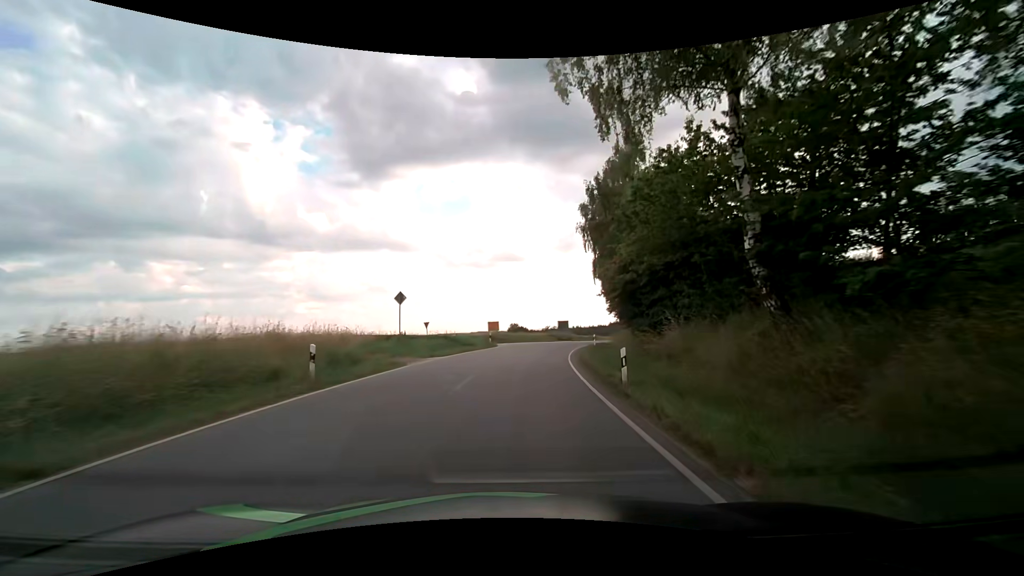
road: tertiary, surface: asphalt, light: Day
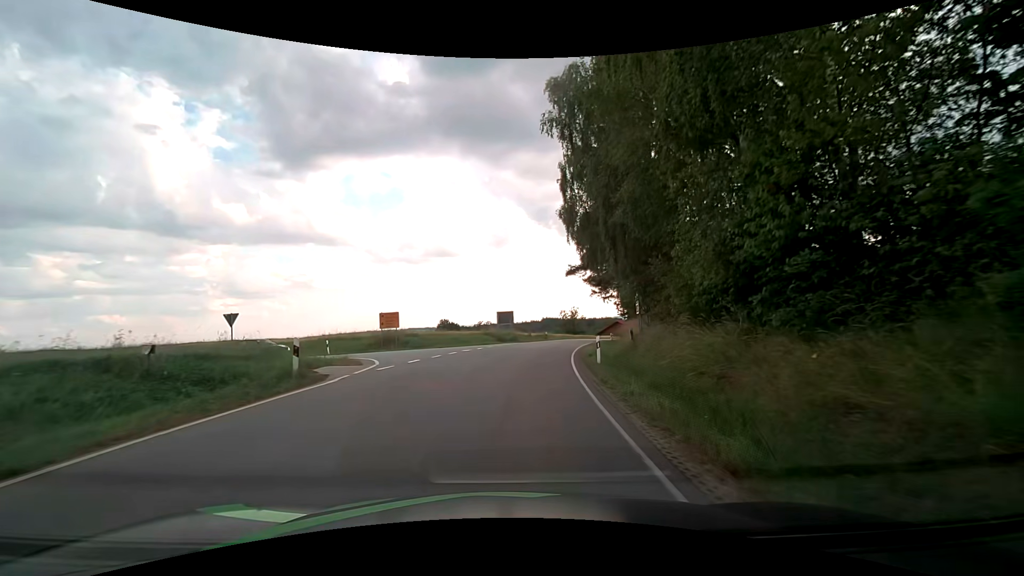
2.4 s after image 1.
(+1.9, +26.7) m; +8°
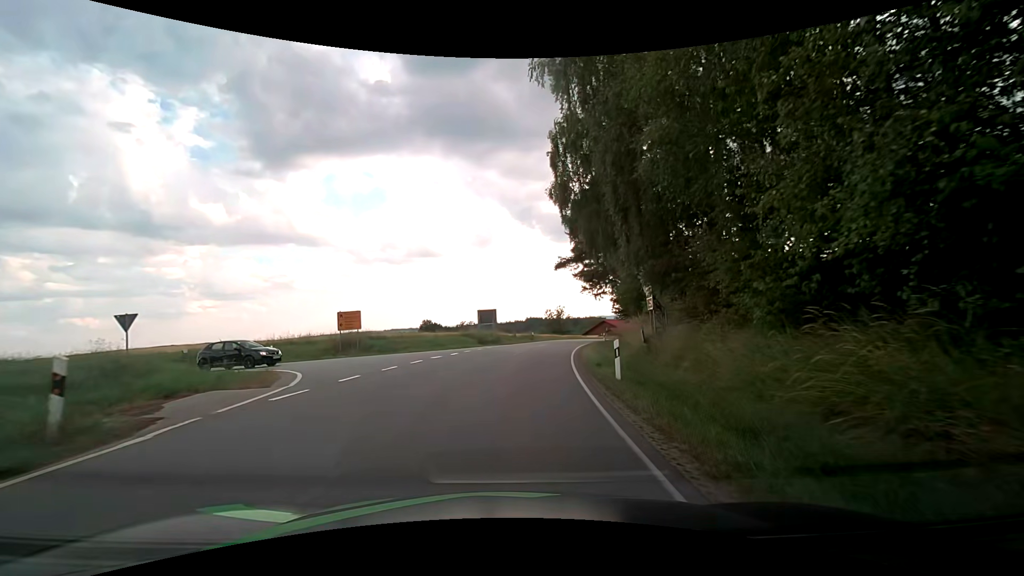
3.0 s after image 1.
(+0.1, +5.6) m; +2°
(0, +10) (+1, +20) (-4, +28) (-14, +30) (-24, +31) (-34, +34) (-43, +38) (-52, +43) (-60, +48) (-68, +54) m
